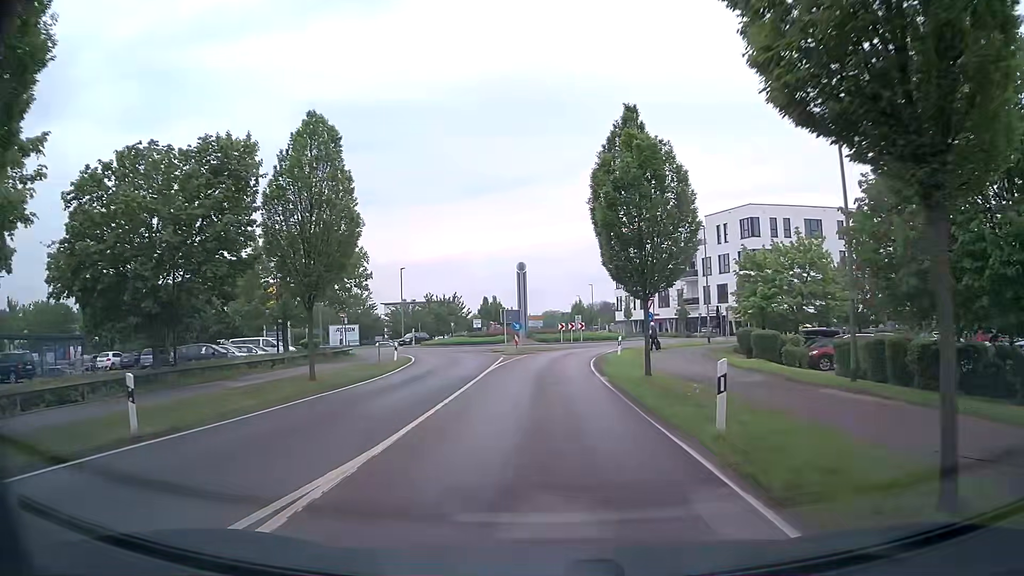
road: tertiary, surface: asphalt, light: Day
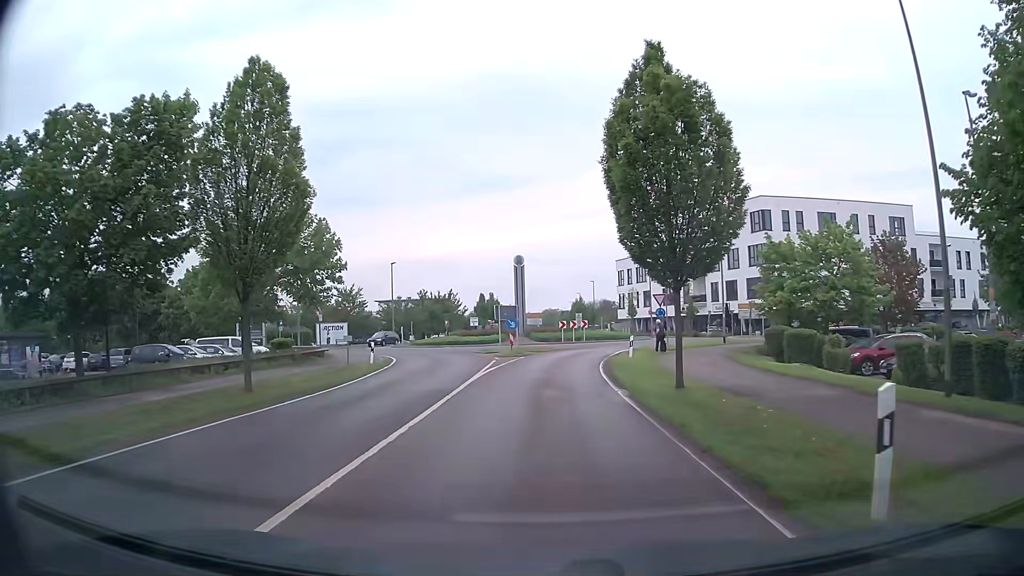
(0.0, +4.6) m; 0°
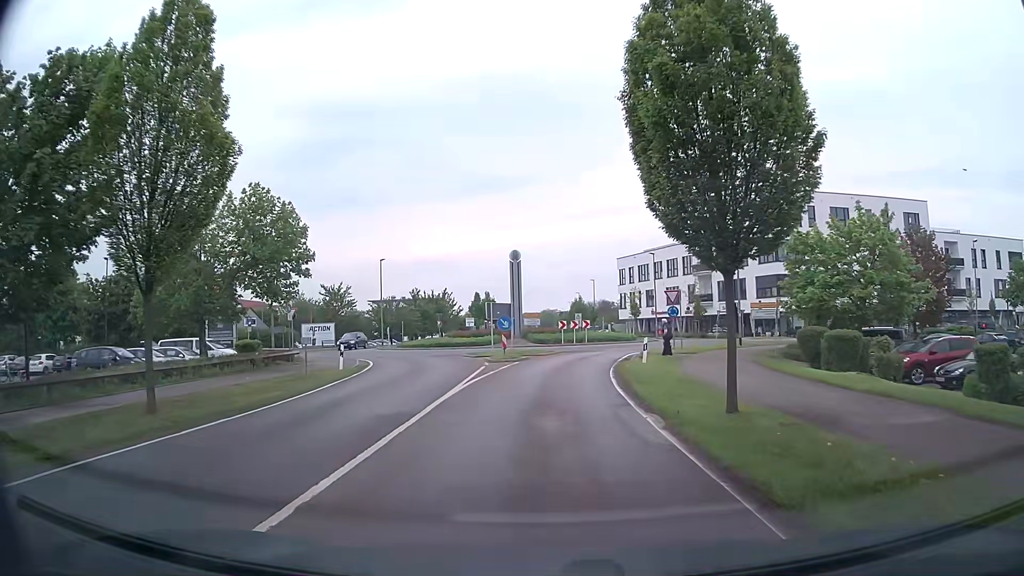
(0.0, +4.3) m; +1°
